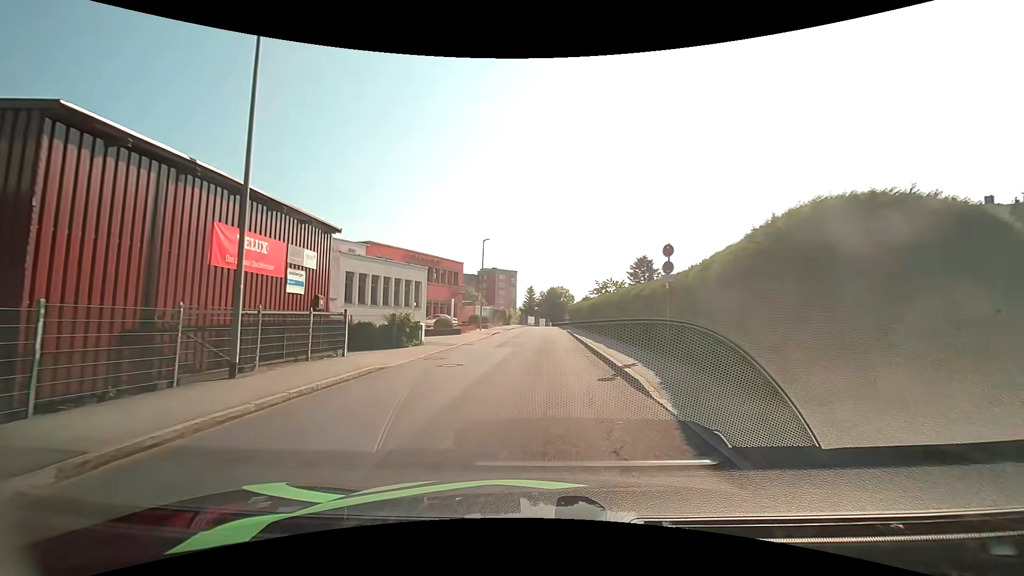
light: Day
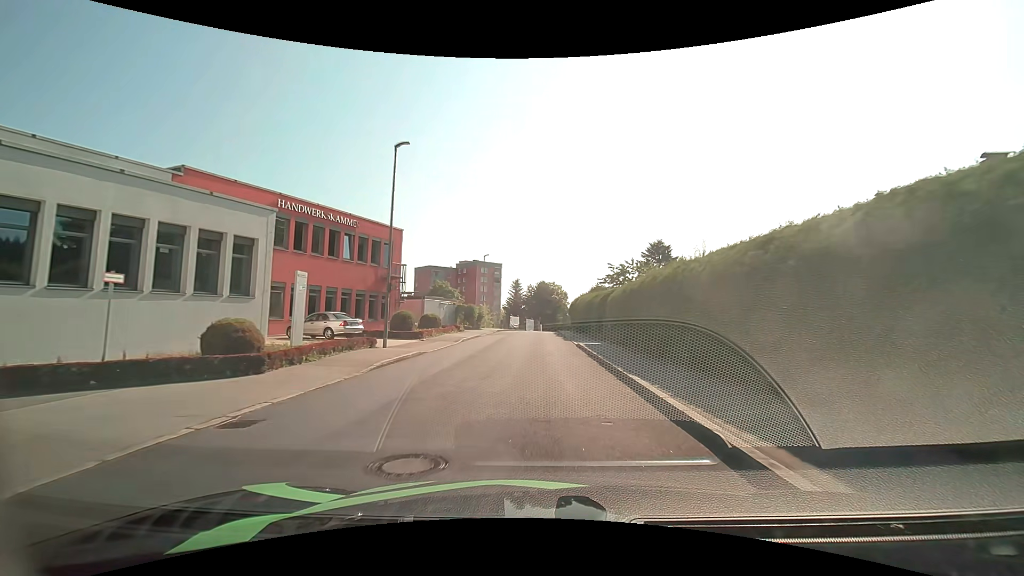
(+0.8, +25.5) m; +2°
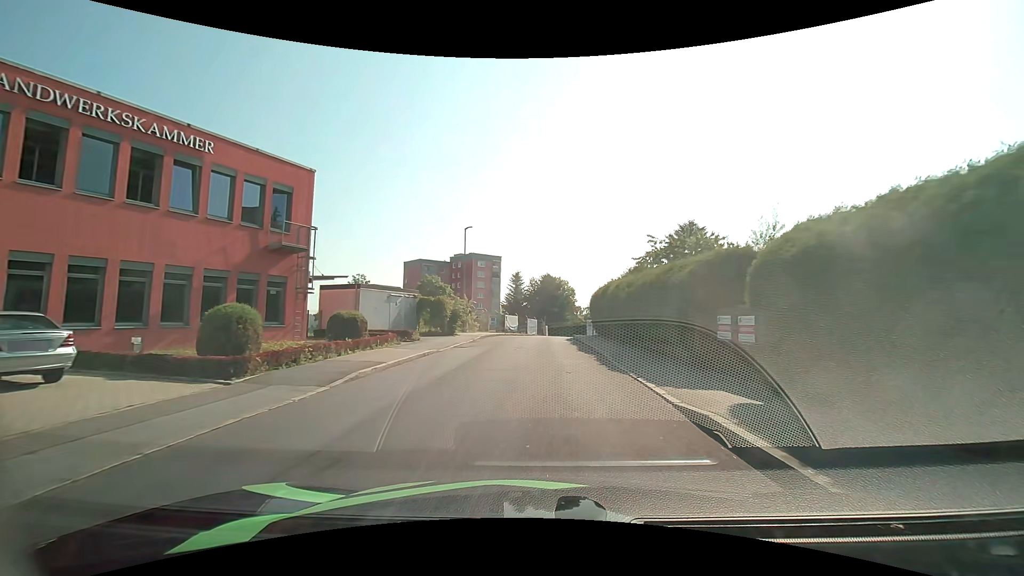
(0.0, +17.0) m; 0°
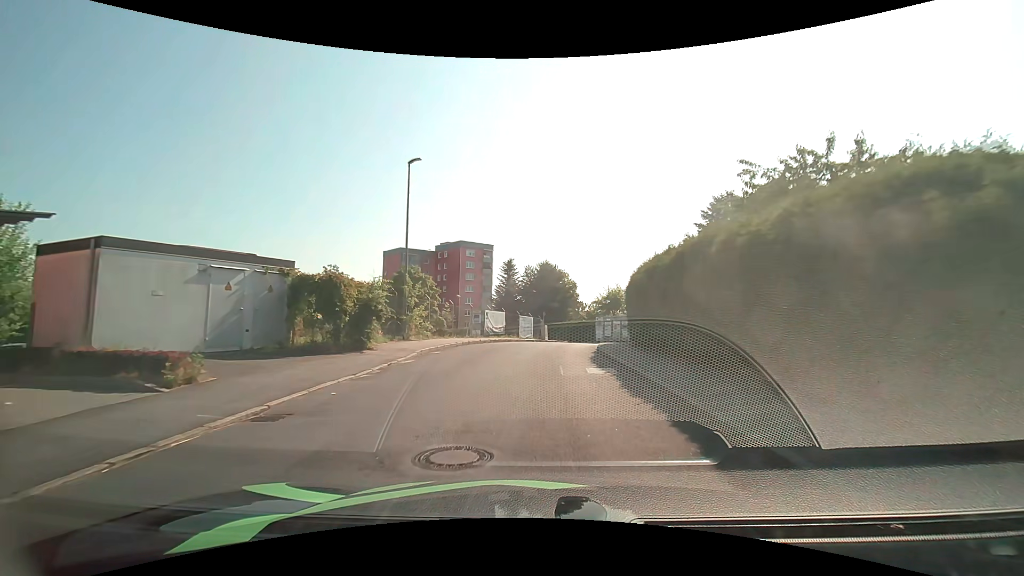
(+0.1, +16.1) m; 0°
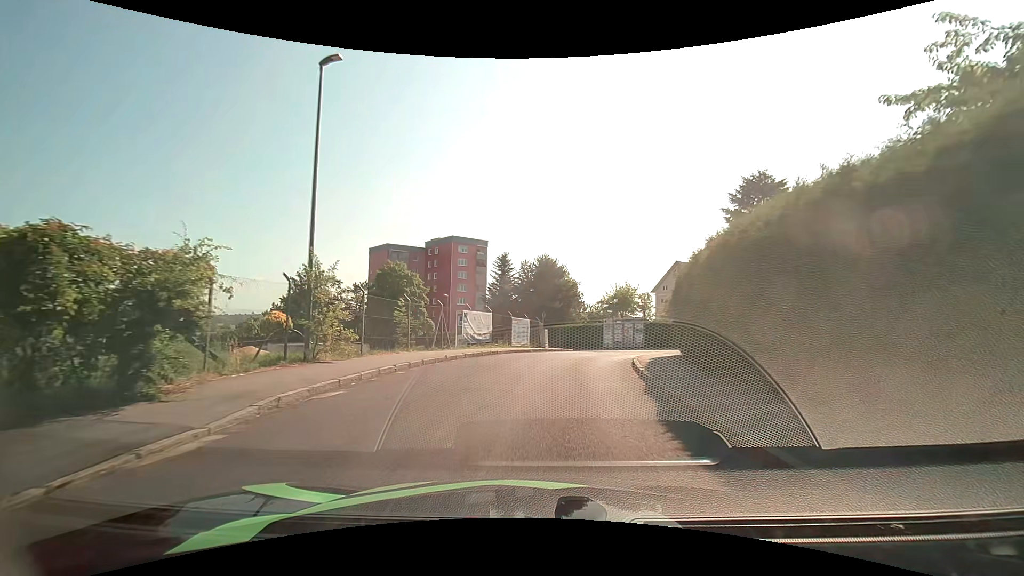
(0.0, +9.1) m; 0°
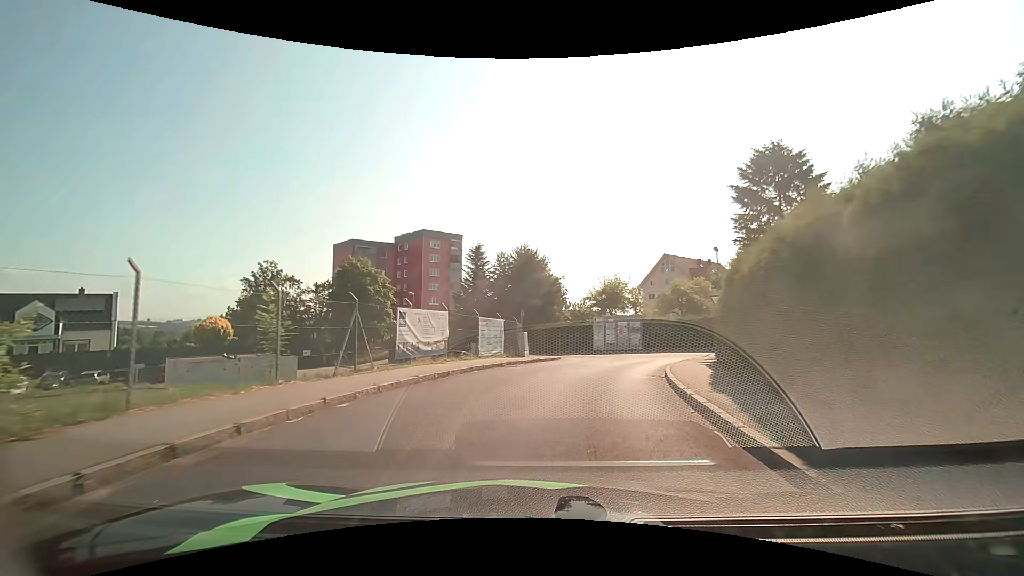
(+0.2, +8.2) m; +3°
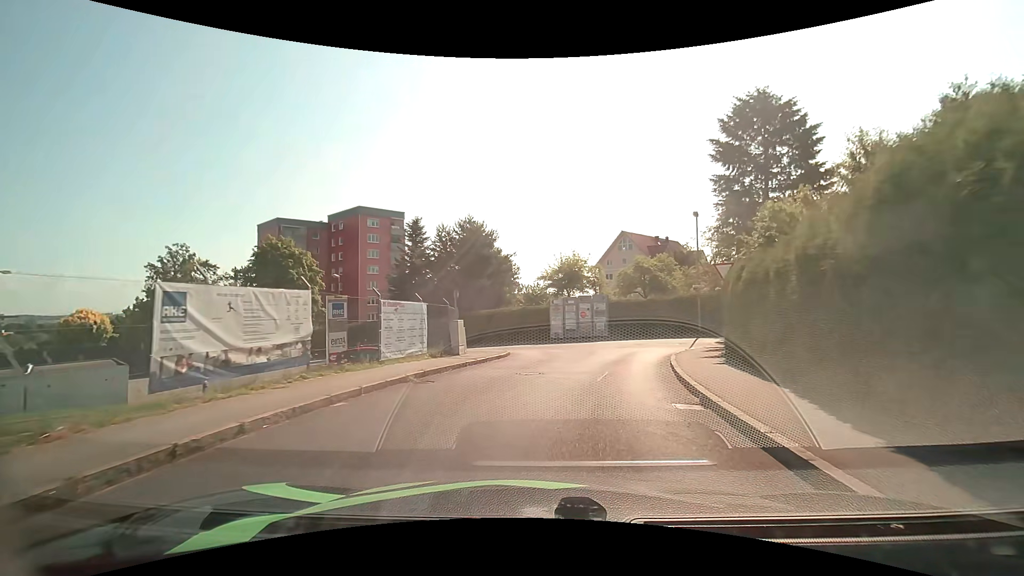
(+0.3, +7.9) m; +5°
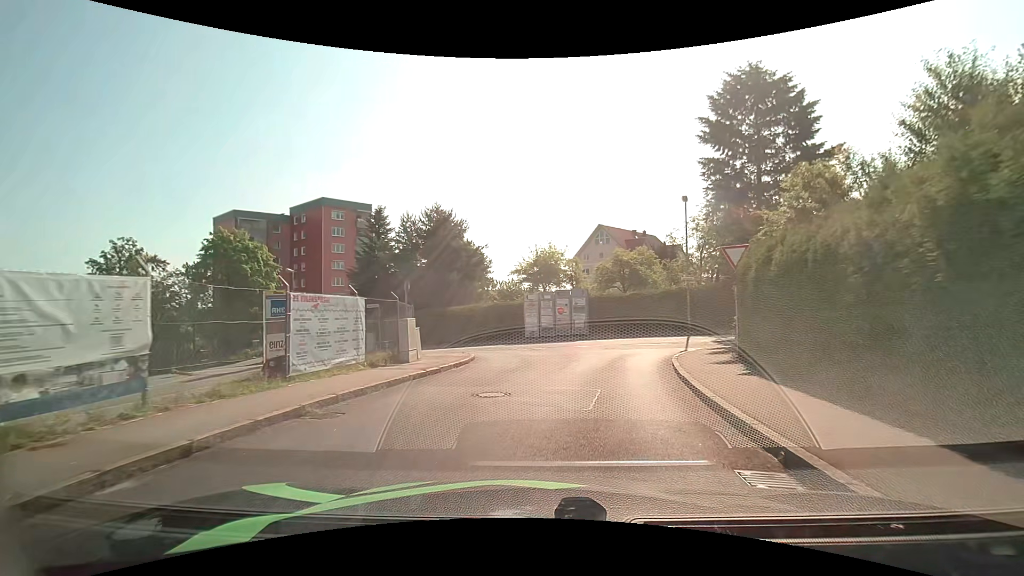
(+0.1, +3.7) m; +2°
